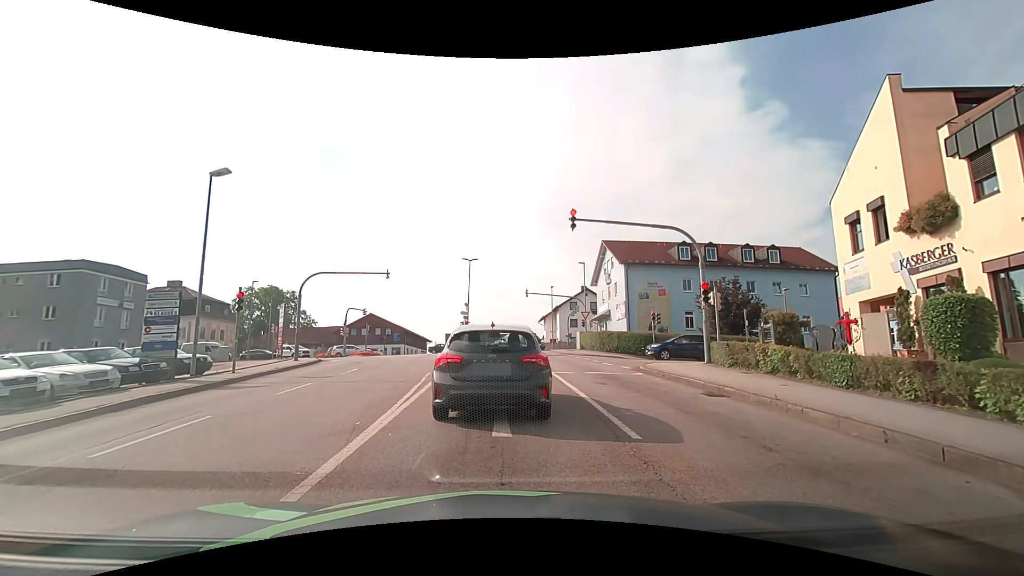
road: tertiary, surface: asphalt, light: Day
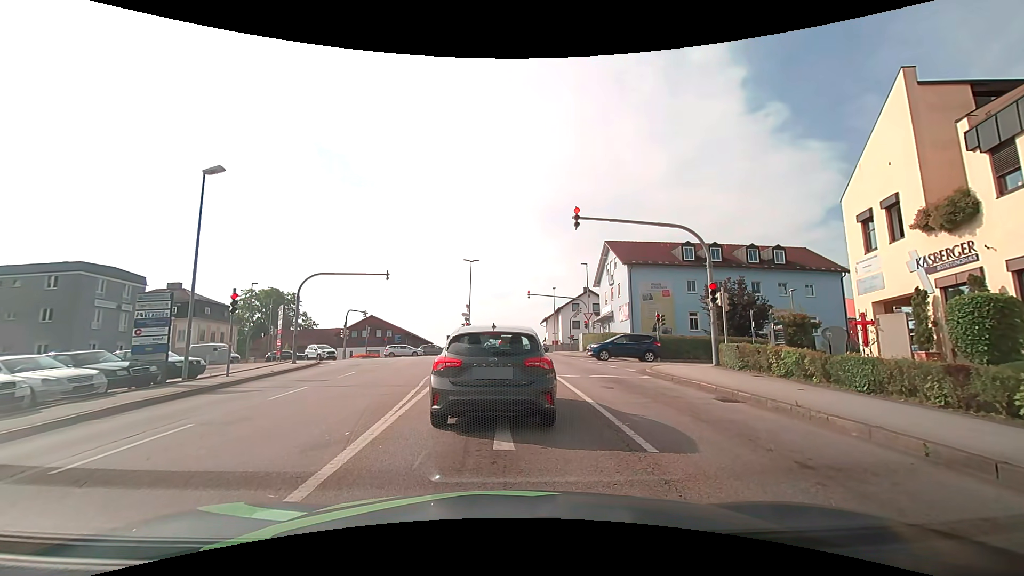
(0.0, +0.6) m; 0°
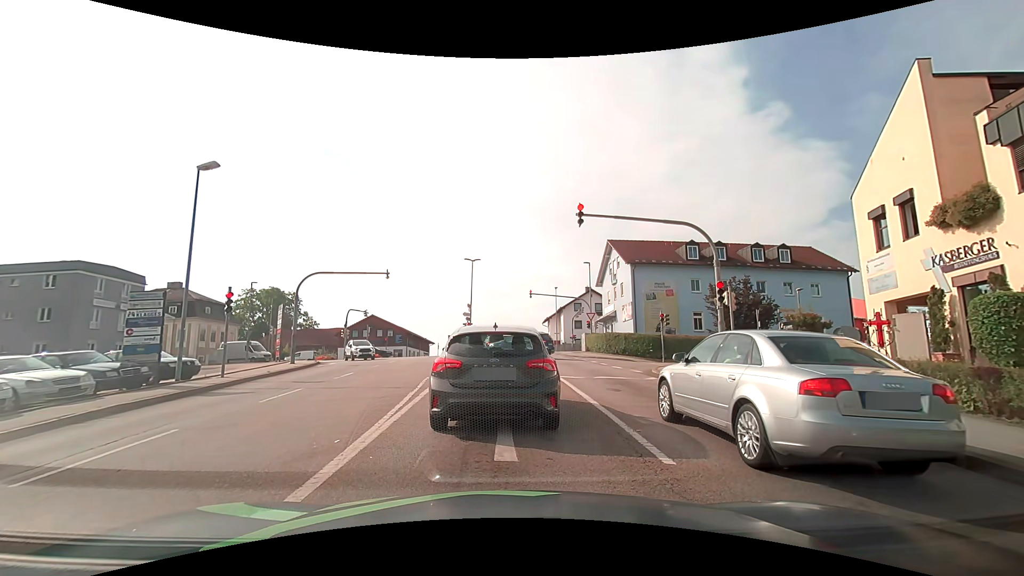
(0.0, +0.5) m; 0°
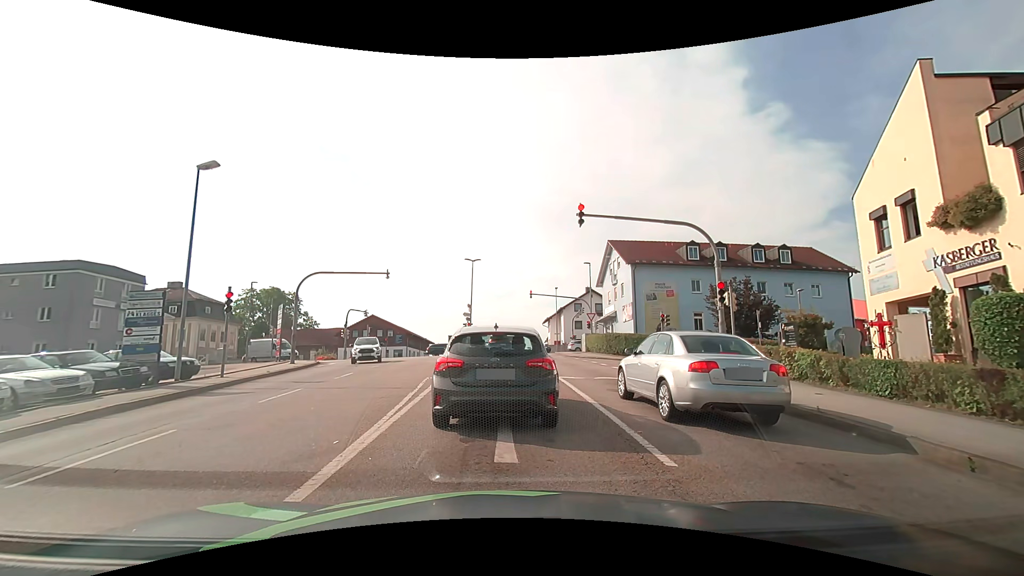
(0.0, +0.1) m; 0°
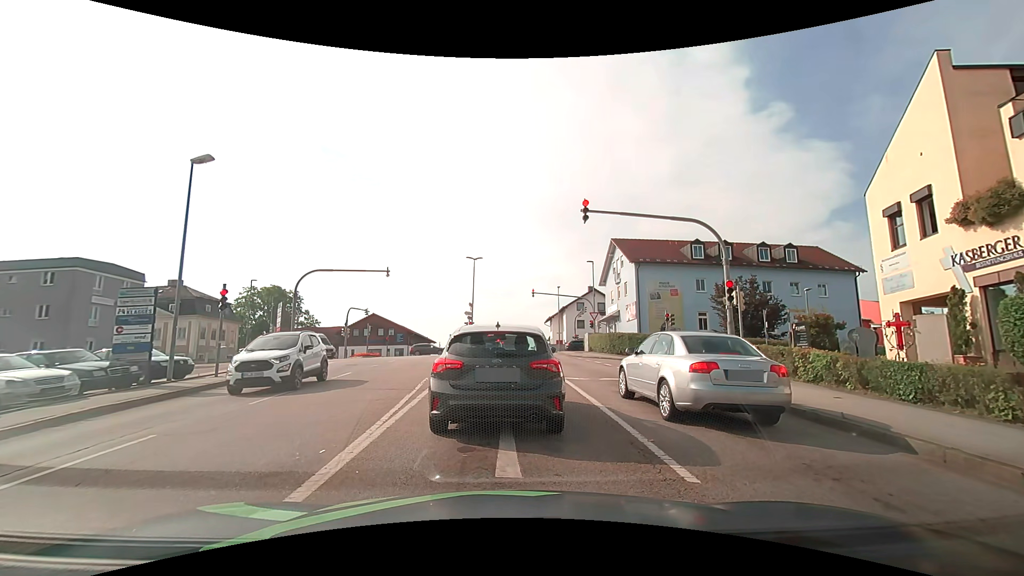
(0.0, +0.5) m; 0°
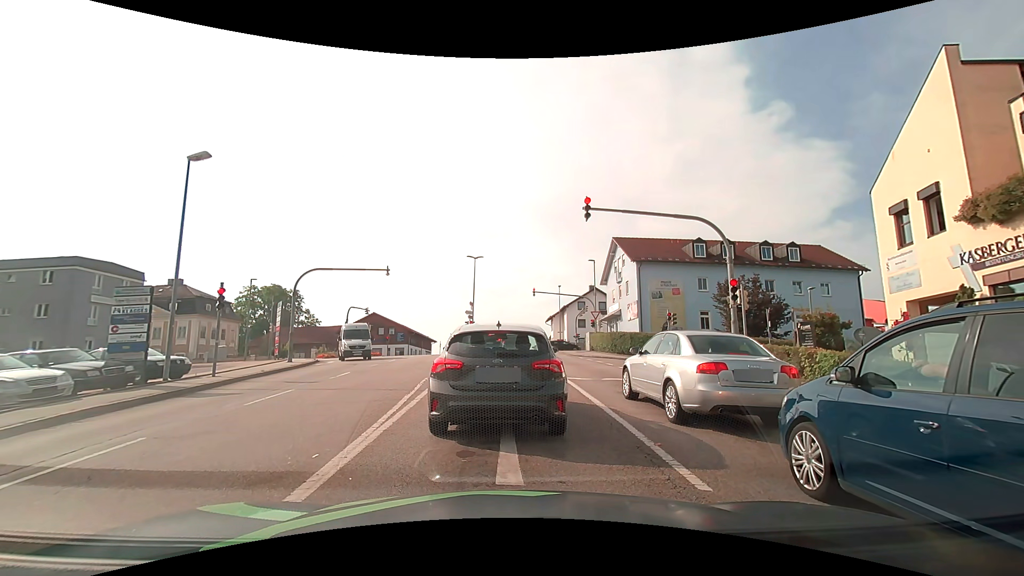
(0.0, +0.3) m; 0°
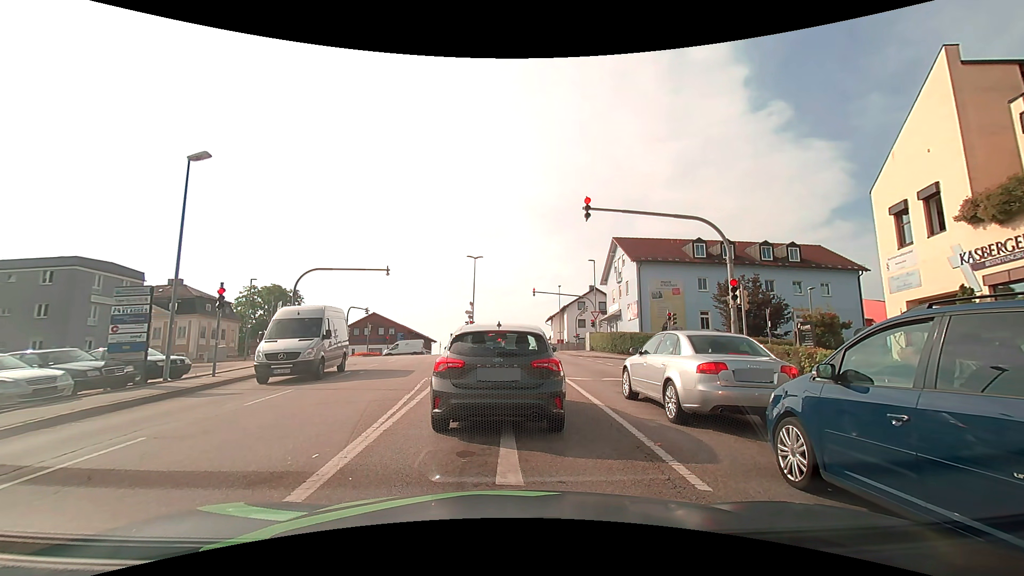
(0.0, 0.0) m; 0°
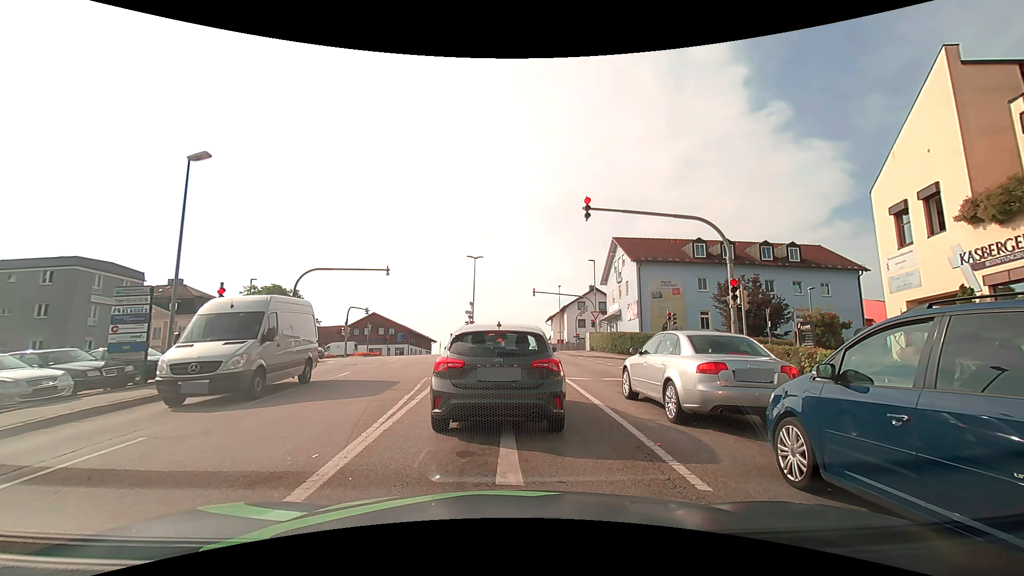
(0.0, 0.0) m; 0°
(0, +10) (0, +20) (-1, +30) (-1, +40) (-1, +50) (-2, +60) (-8, +68) (-18, +71) (-28, +71) (-38, +71) m
